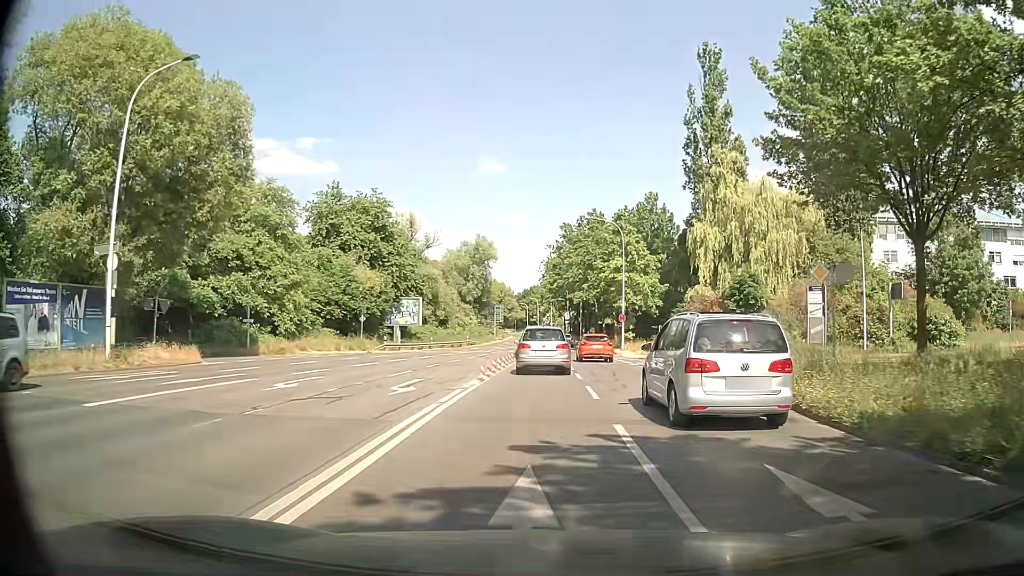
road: secondary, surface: asphalt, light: Day
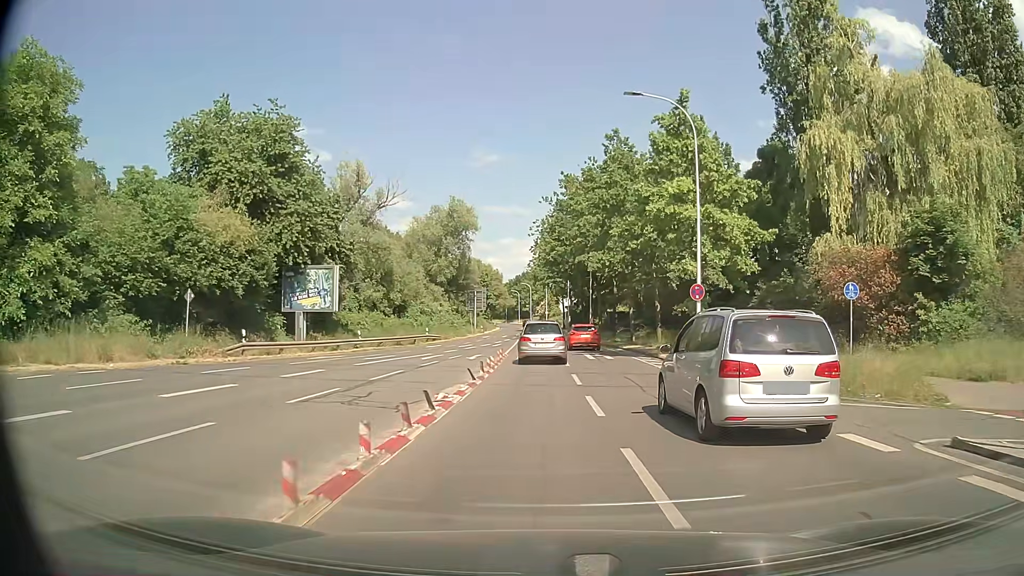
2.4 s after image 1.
(+0.2, +26.7) m; 0°
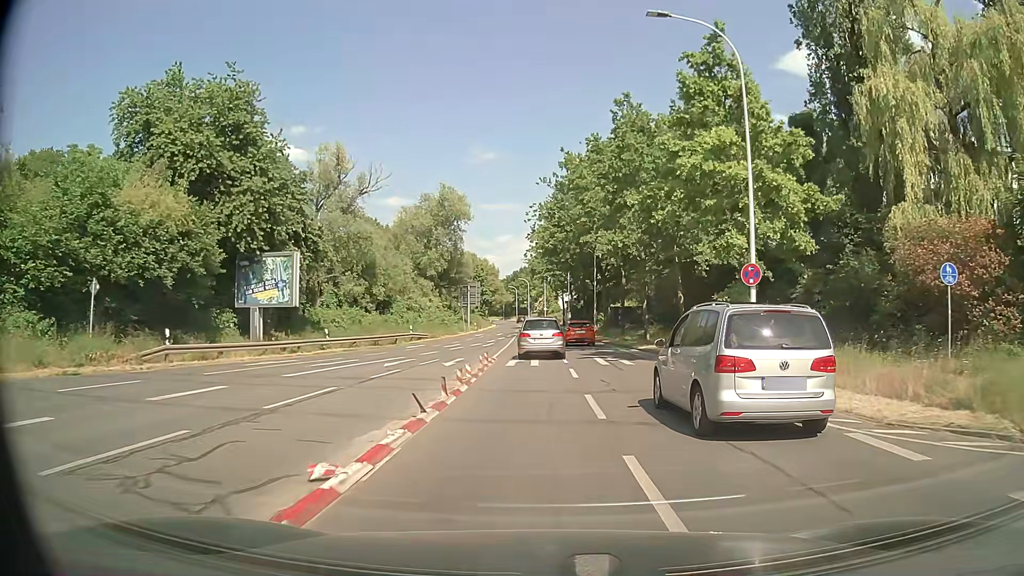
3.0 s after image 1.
(0.0, +6.8) m; 0°
(0, +10) (0, +20) (0, +30) (-1, +40) (-1, +50) (-1, +60) (-1, +70) (-1, +80) (-1, +90) (-2, +100) m
